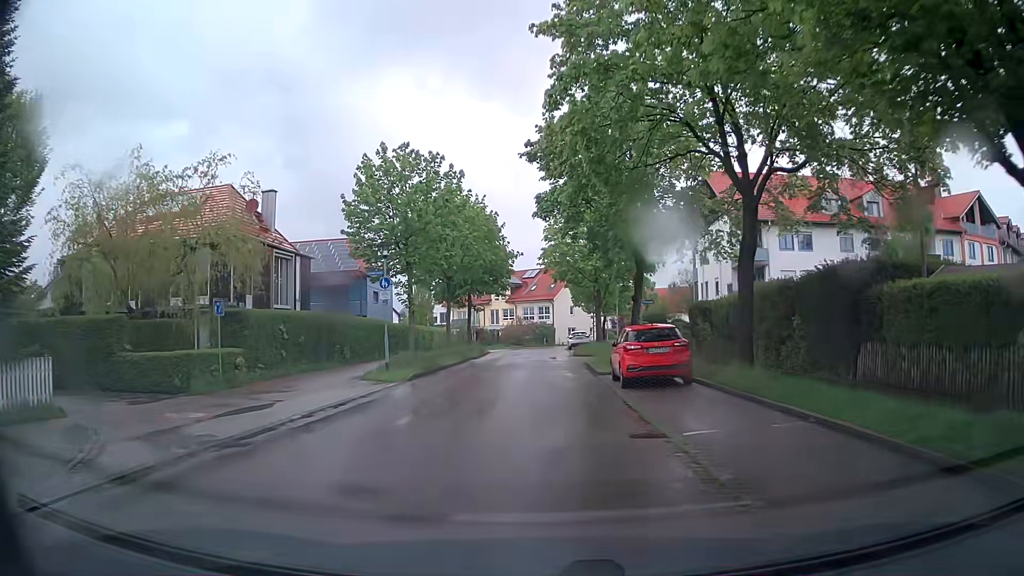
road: residential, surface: asphalt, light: Day
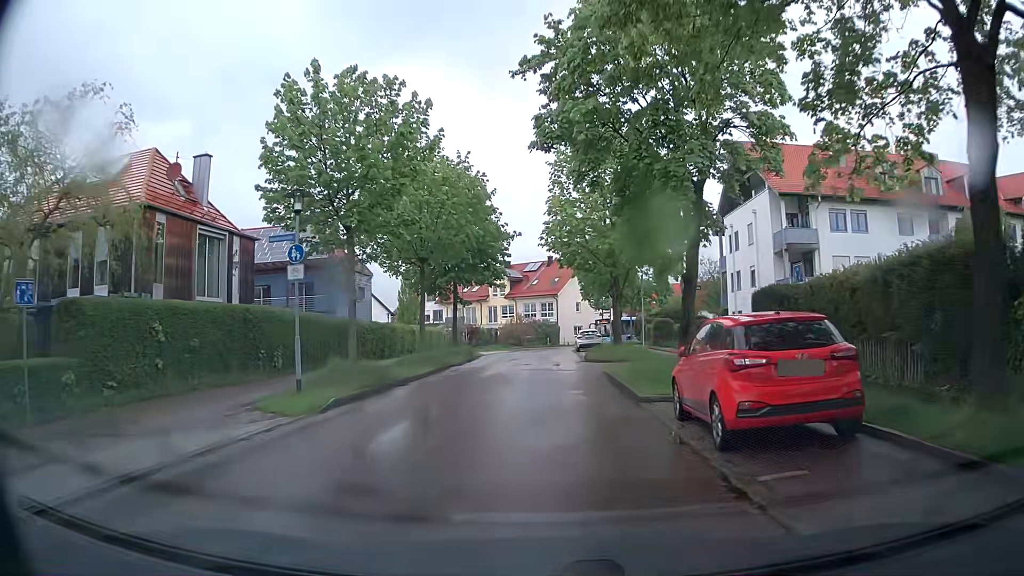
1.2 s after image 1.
(0.0, +8.8) m; 0°
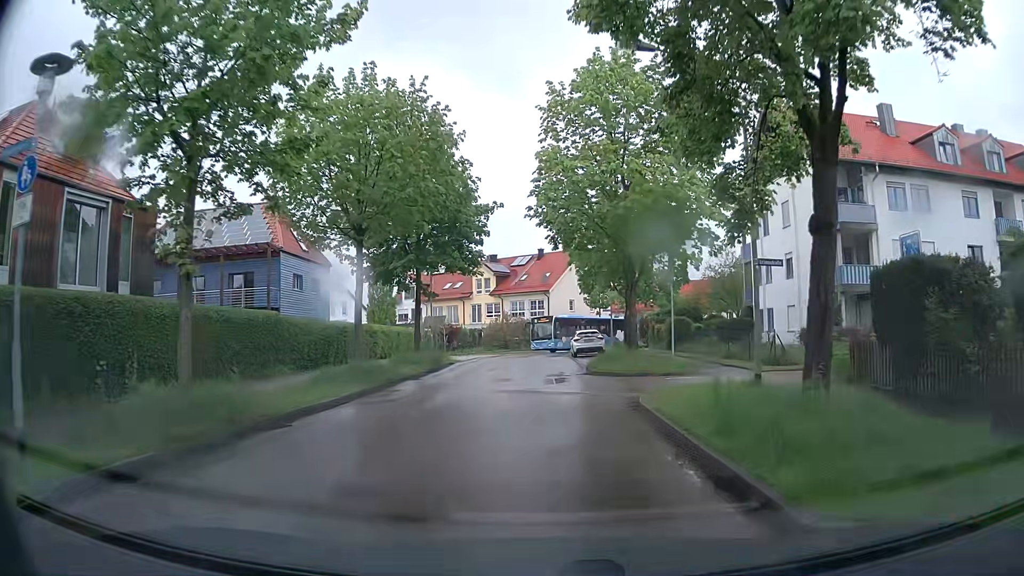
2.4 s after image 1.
(0.0, +8.6) m; 0°
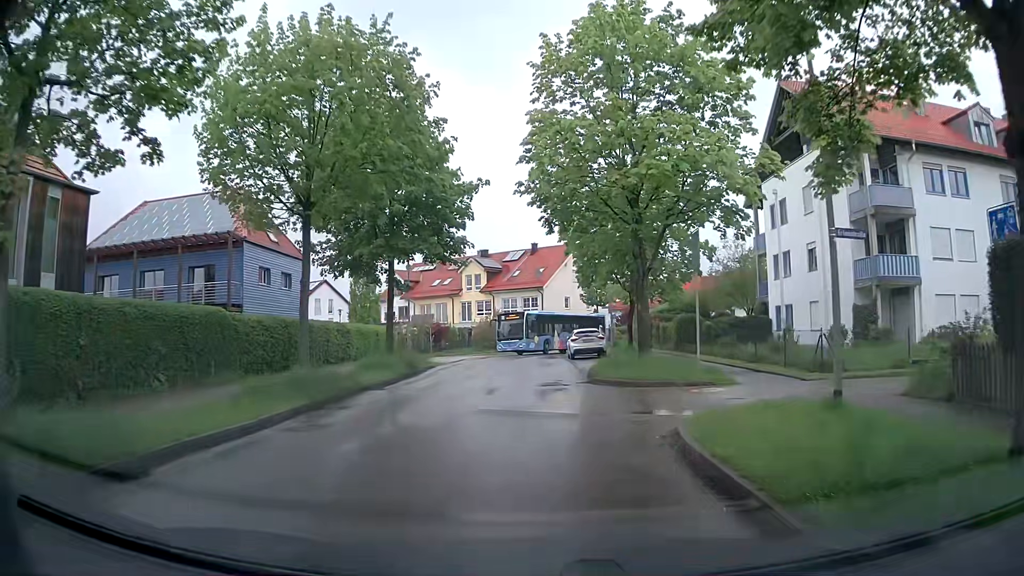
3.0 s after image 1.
(0.0, +4.2) m; +1°
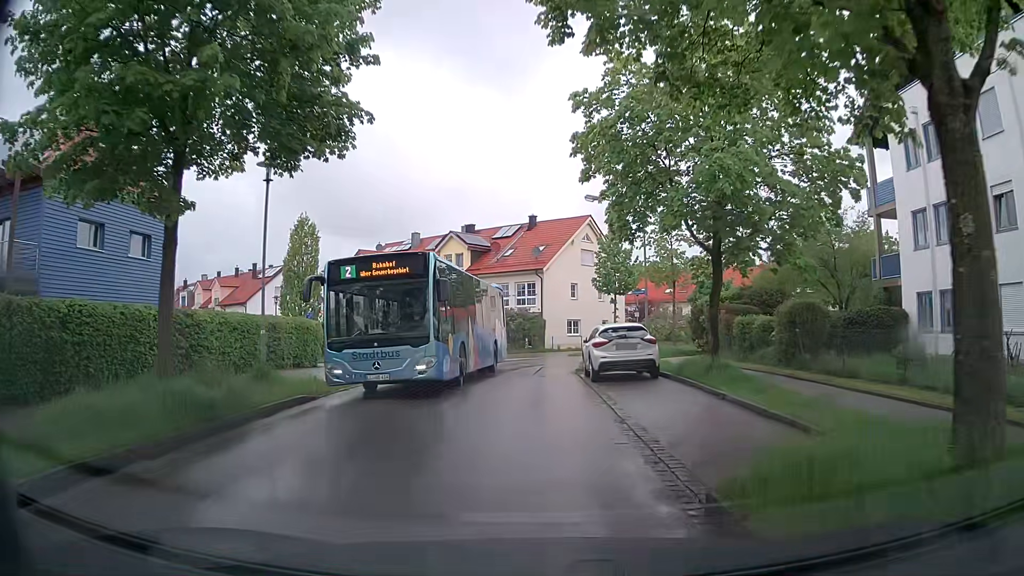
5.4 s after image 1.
(+0.1, +15.6) m; +1°
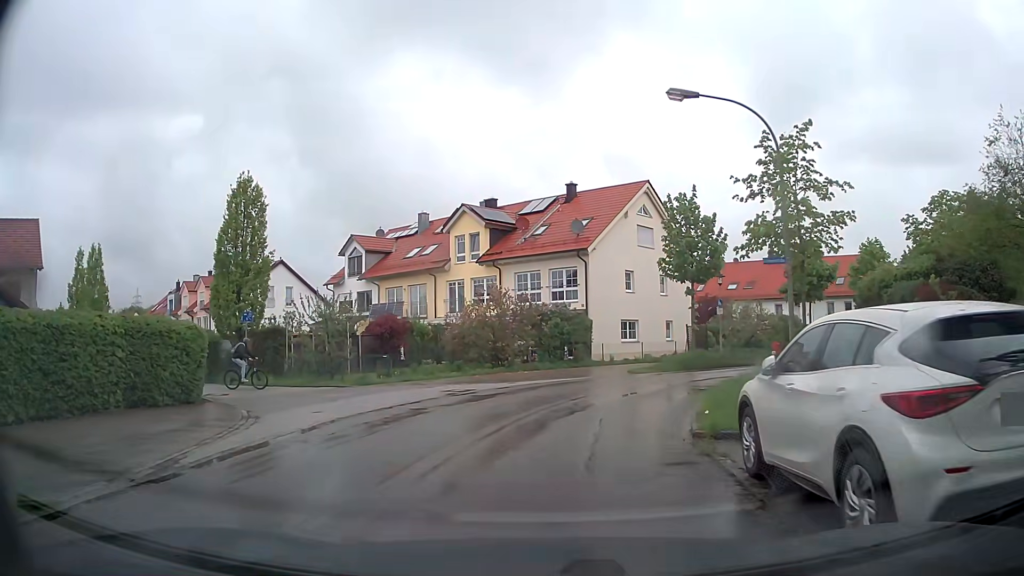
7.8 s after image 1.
(-0.5, +14.0) m; -5°
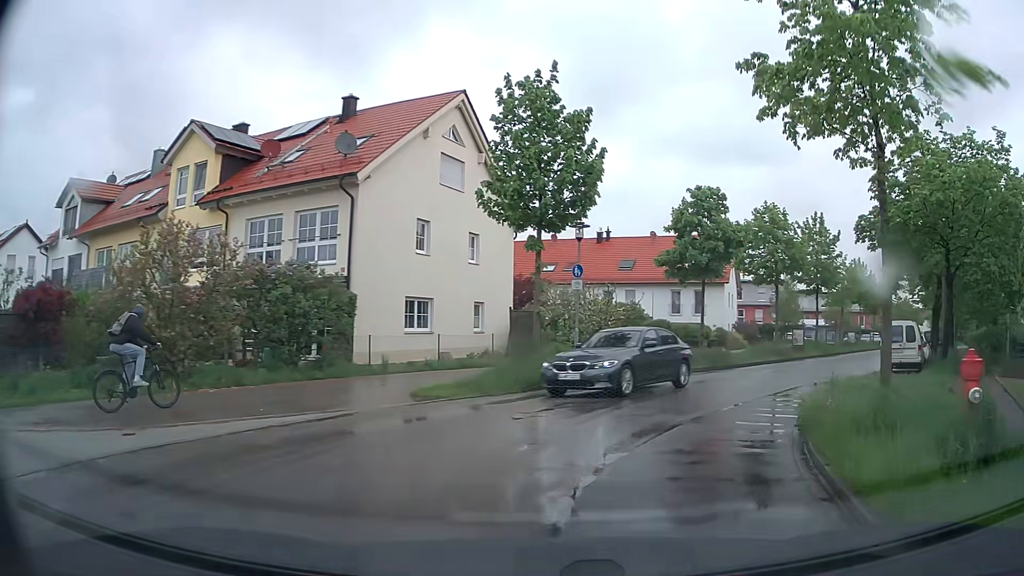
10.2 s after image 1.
(+1.5, +14.5) m; +18°
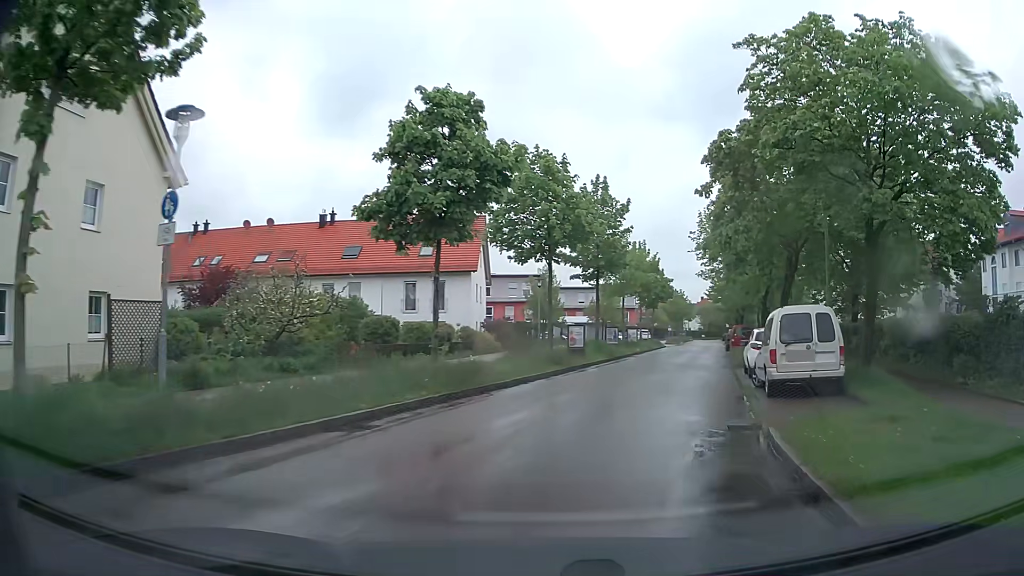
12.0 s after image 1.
(+2.2, +11.0) m; +22°
